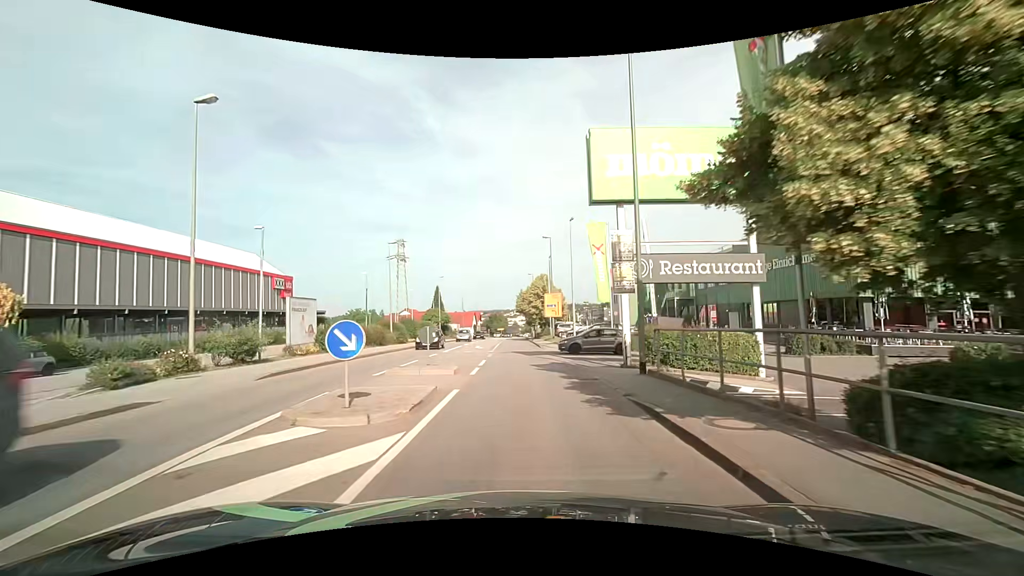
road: tertiary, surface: asphalt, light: Day
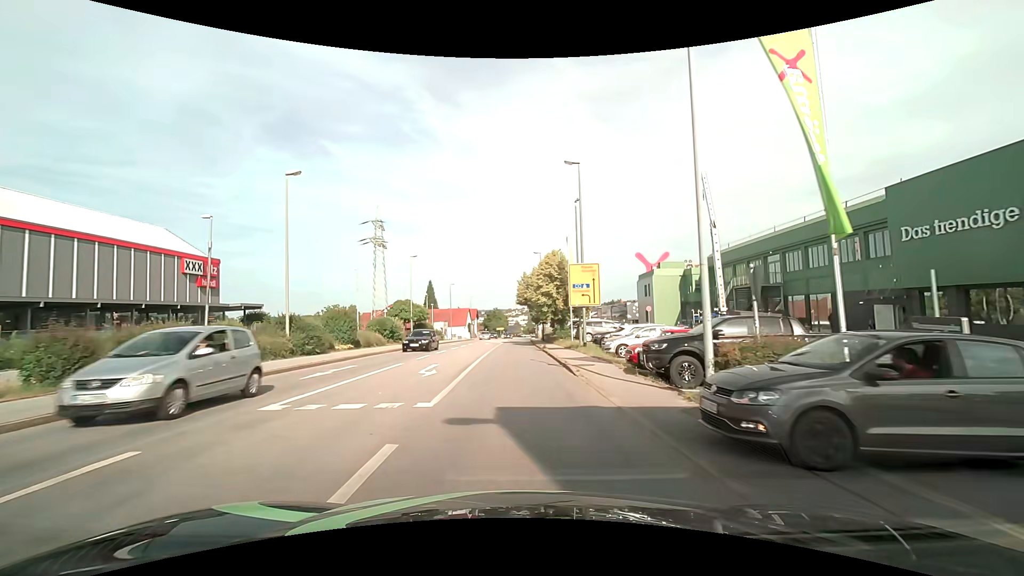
(0.0, +21.8) m; 0°
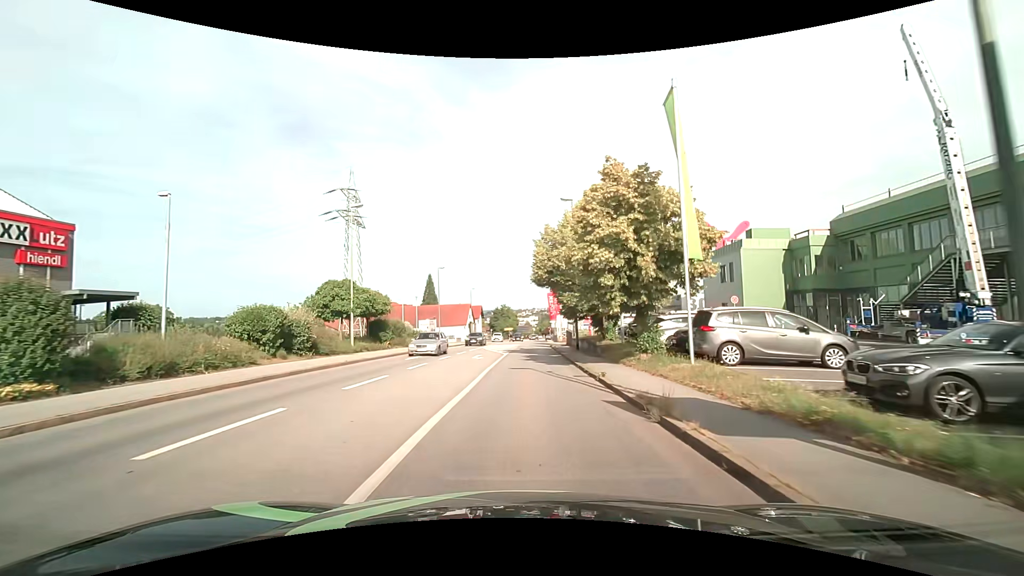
(-0.2, +23.6) m; -1°
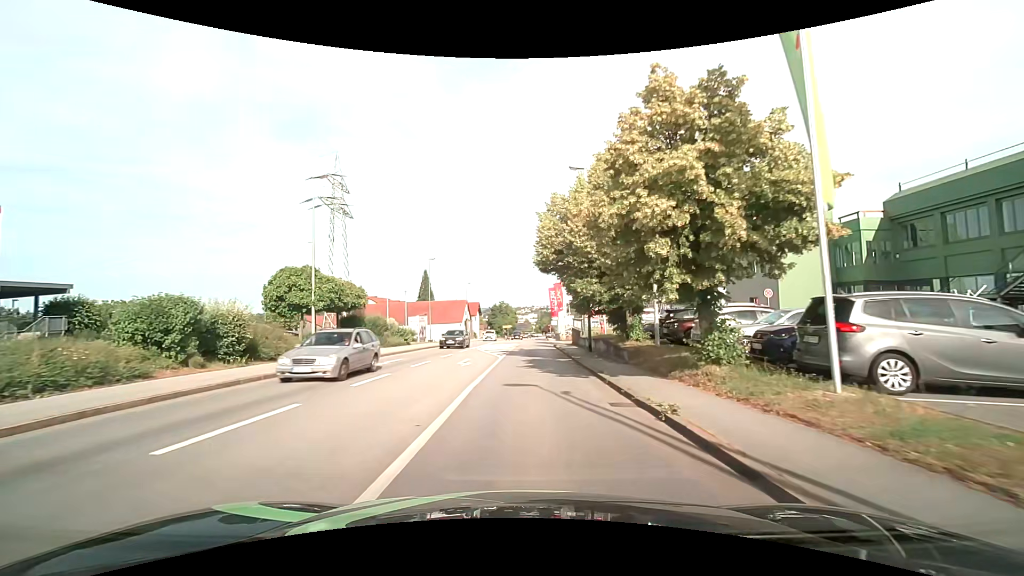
(0.0, +6.1) m; +1°
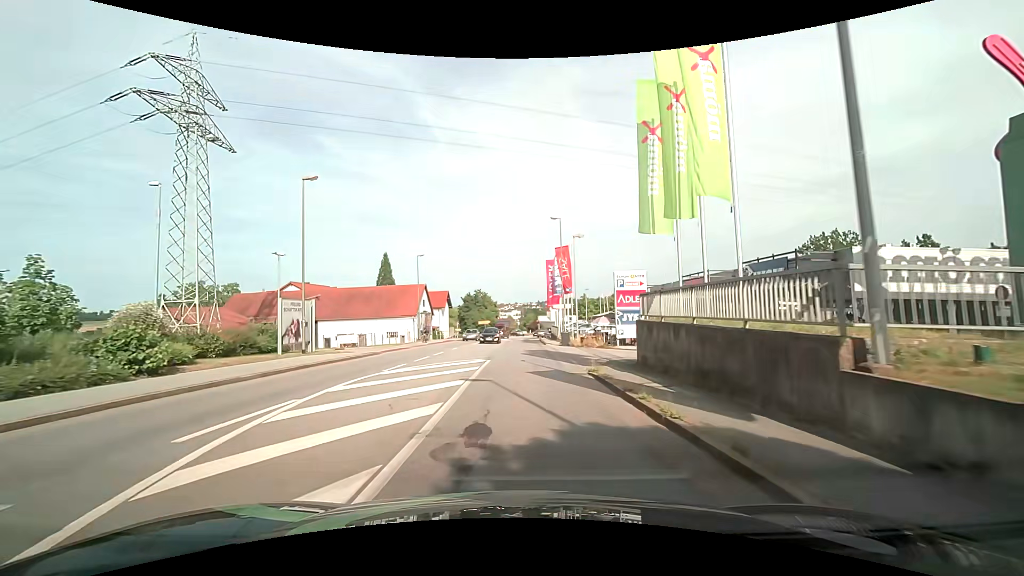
(+0.3, +29.7) m; +2°
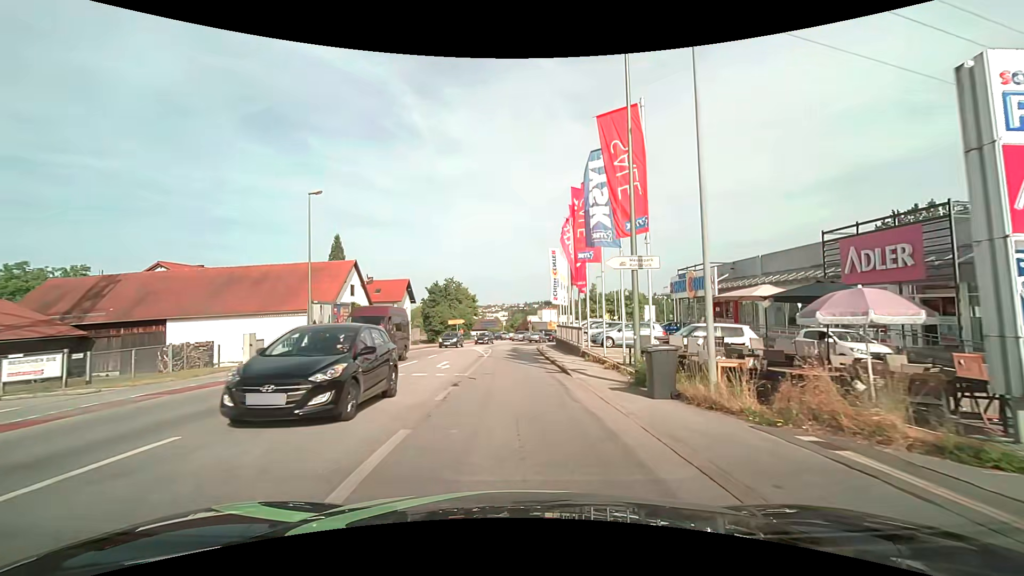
(+0.3, +26.8) m; +2°
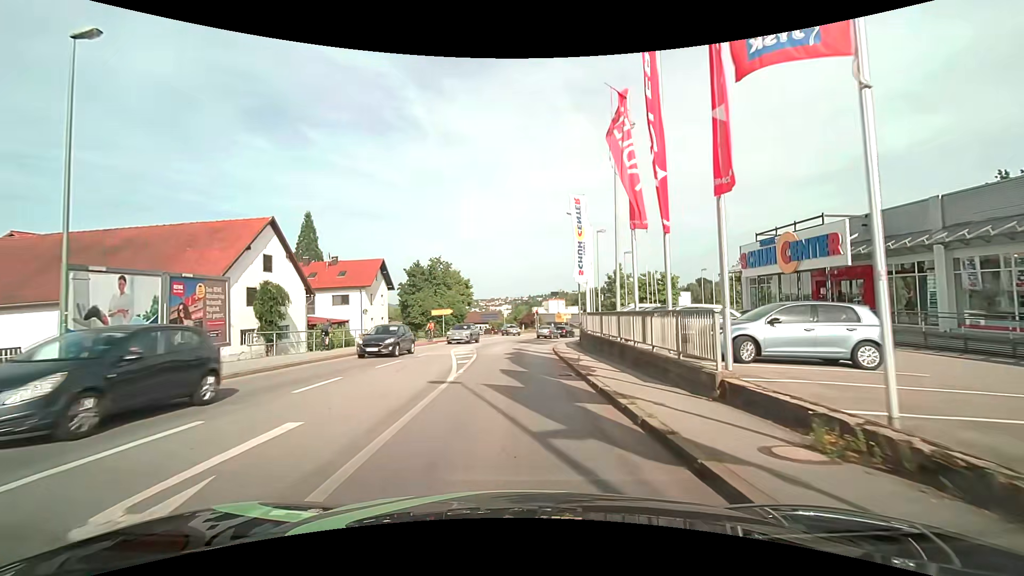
(-0.1, +16.2) m; -1°
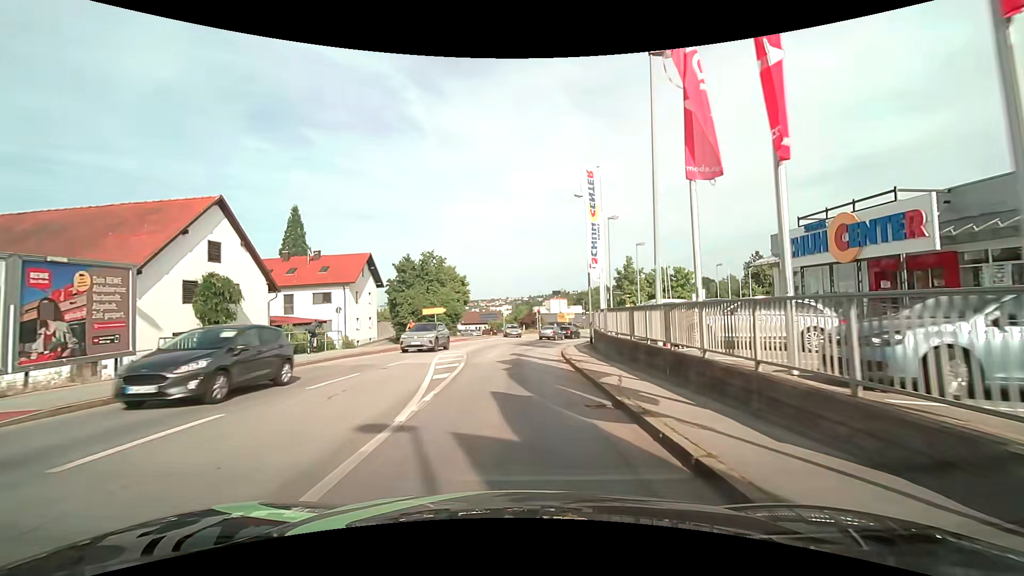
(0.0, +5.3) m; 0°
(0, +10) (0, +20) (+1, +30) (+3, +40) (+5, +49) (+9, +59) (+14, +68) (+19, +76) (+25, +84) (+32, +91) m
